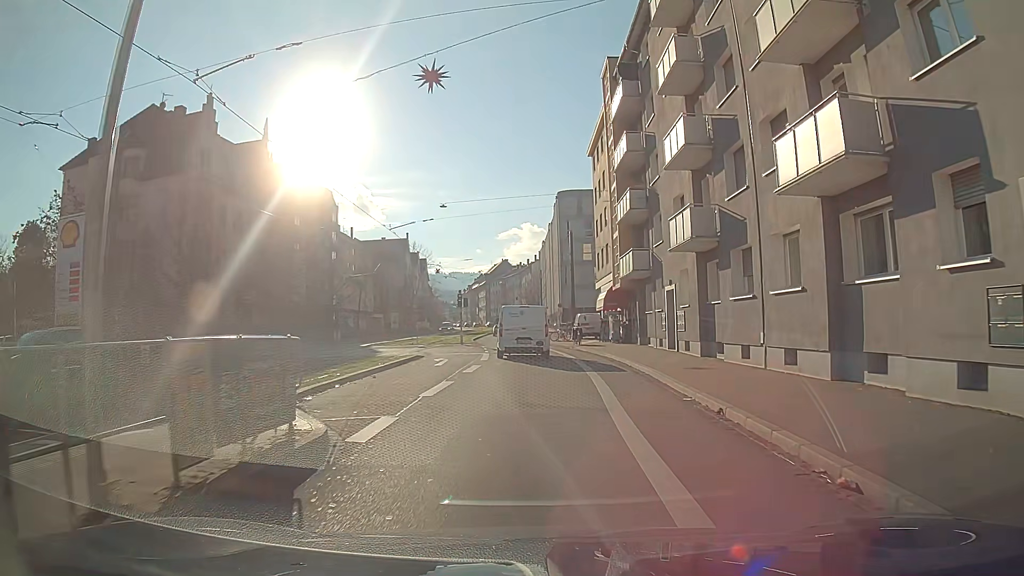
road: primary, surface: asphalt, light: Day
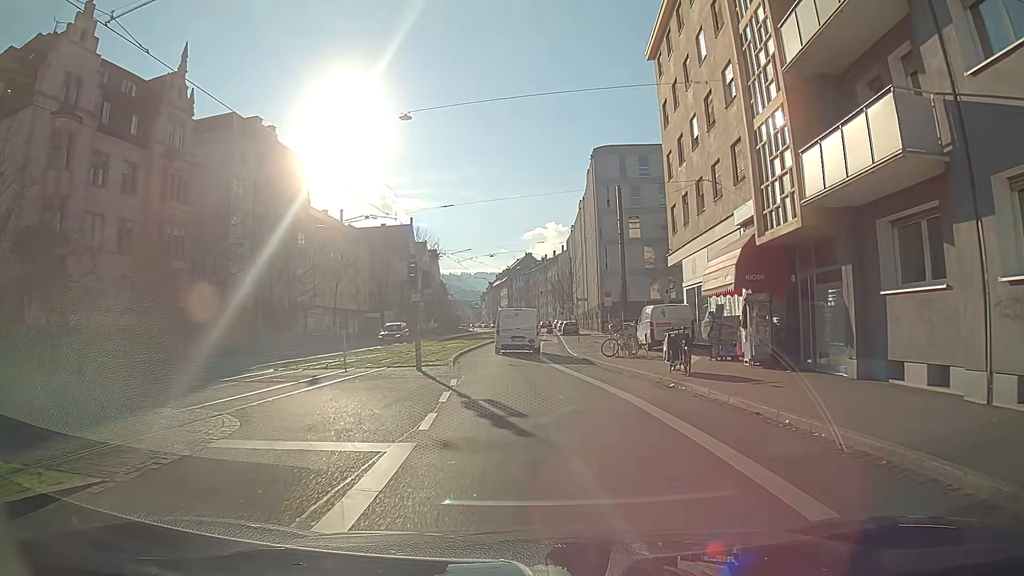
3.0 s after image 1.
(-0.3, +22.4) m; -2°
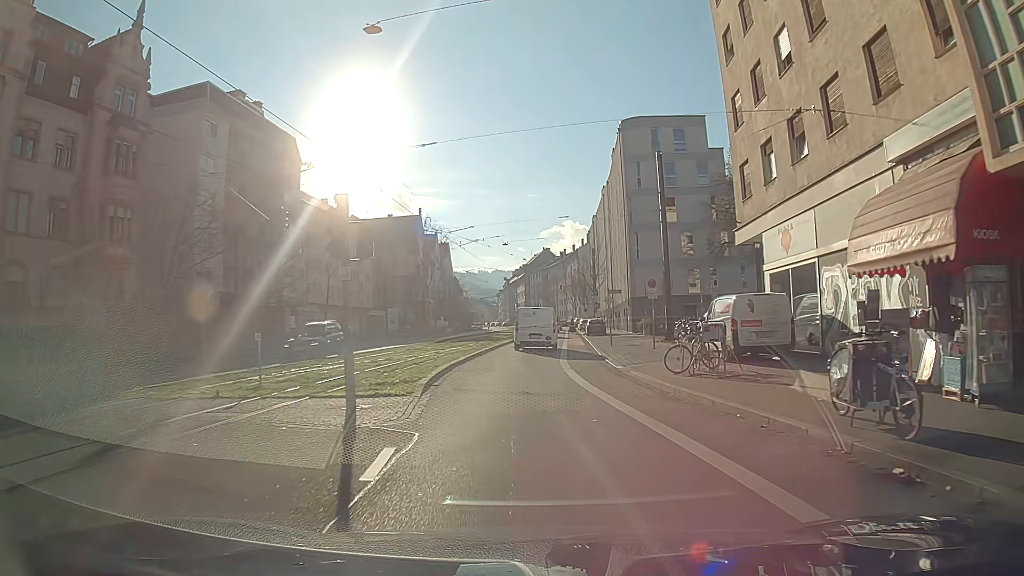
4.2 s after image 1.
(-0.1, +9.0) m; -1°
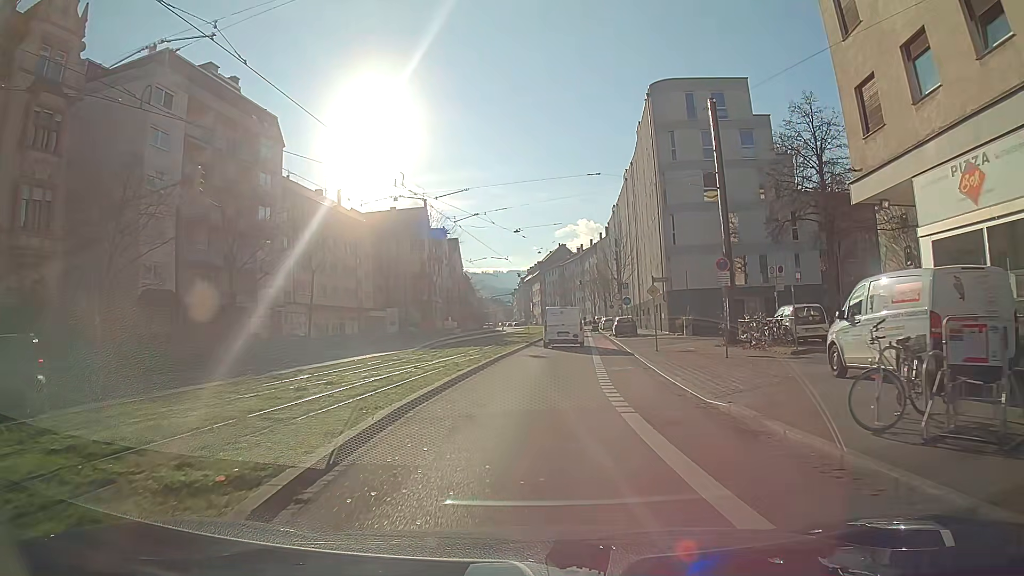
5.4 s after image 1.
(+0.1, +9.0) m; +1°
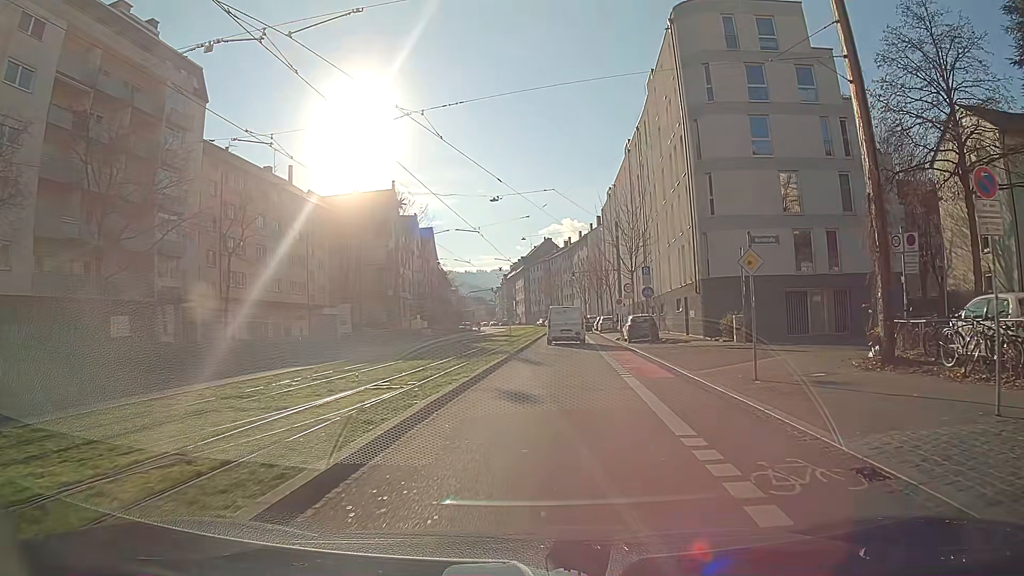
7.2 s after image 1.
(-0.4, +13.6) m; 0°
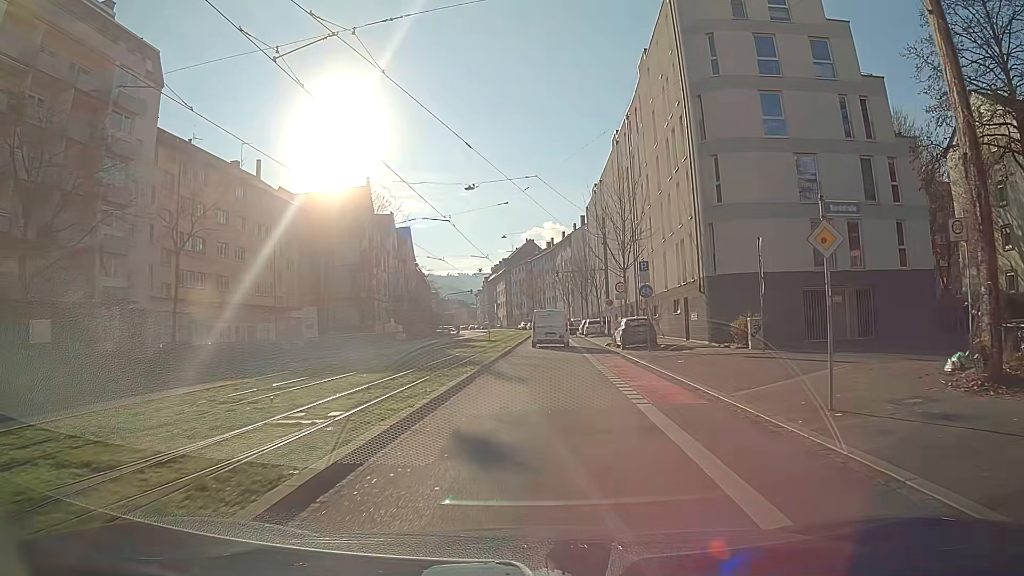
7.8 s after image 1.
(+0.1, +4.6) m; +1°
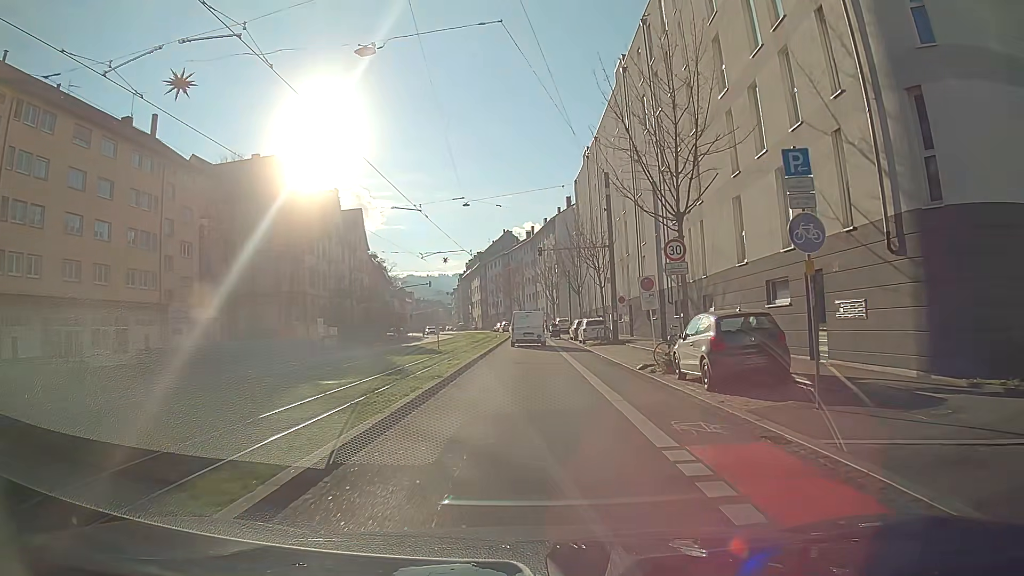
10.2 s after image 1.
(+0.1, +18.9) m; 0°
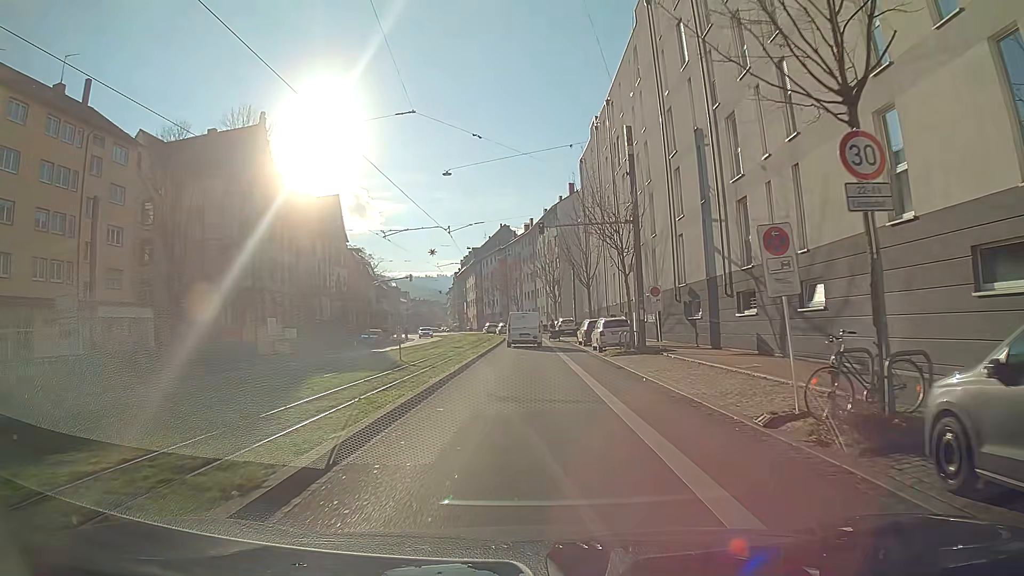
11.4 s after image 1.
(0.0, +10.6) m; 0°
